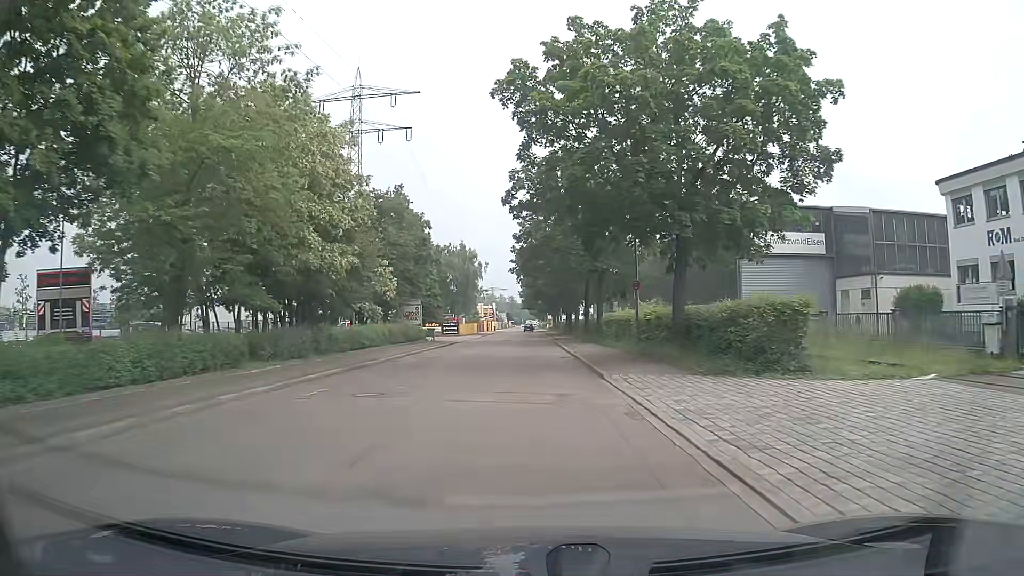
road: unclassified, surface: asphalt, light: Day
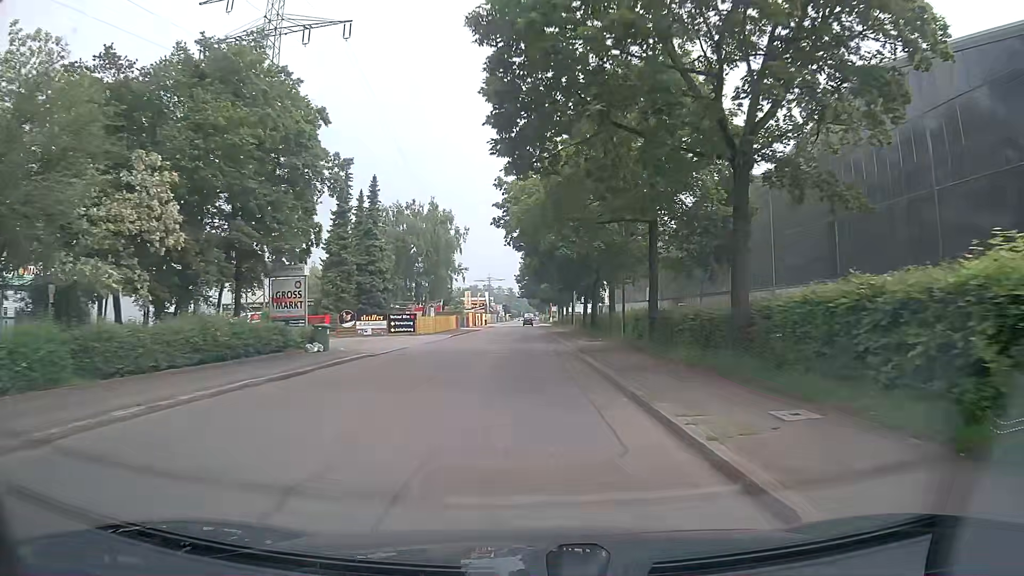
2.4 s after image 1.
(+0.2, +29.1) m; 0°
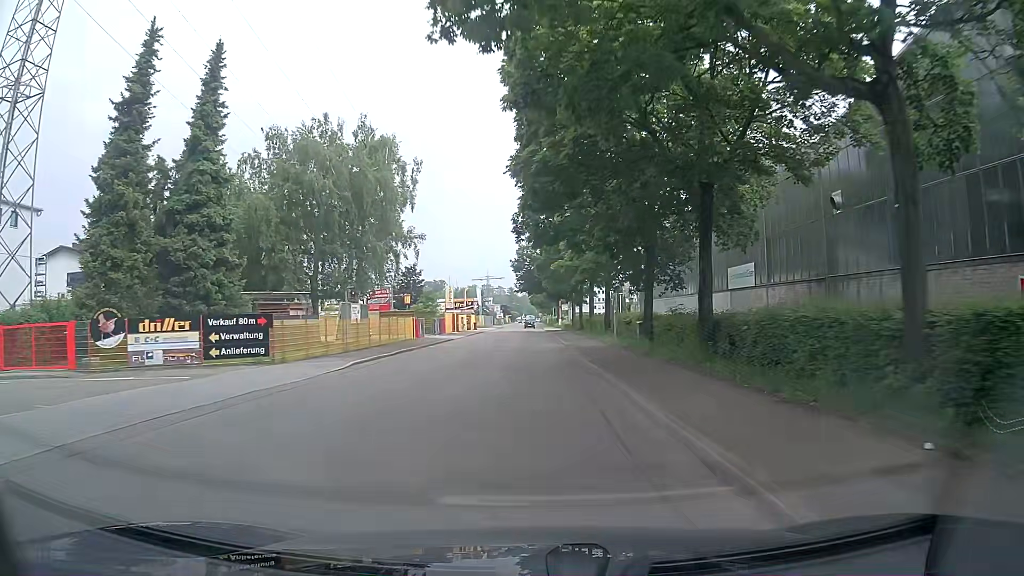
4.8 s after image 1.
(-0.2, +28.9) m; 0°
(0, +10) (0, +20) (0, +30) (0, +40) (0, +50) (0, +60) (0, +70) (0, +80) (0, +90) (-1, +100) m
